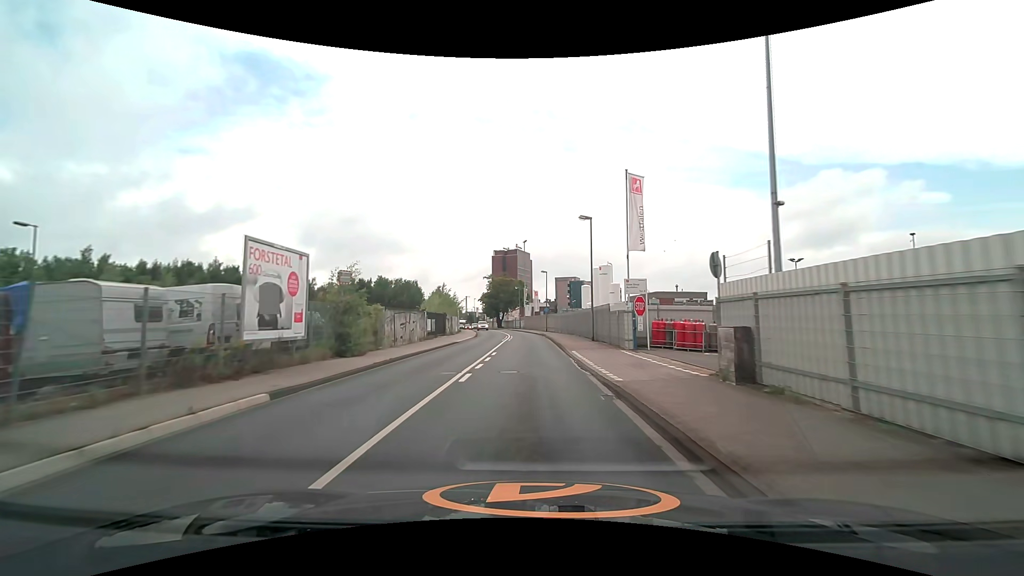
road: unclassified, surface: asphalt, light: Day
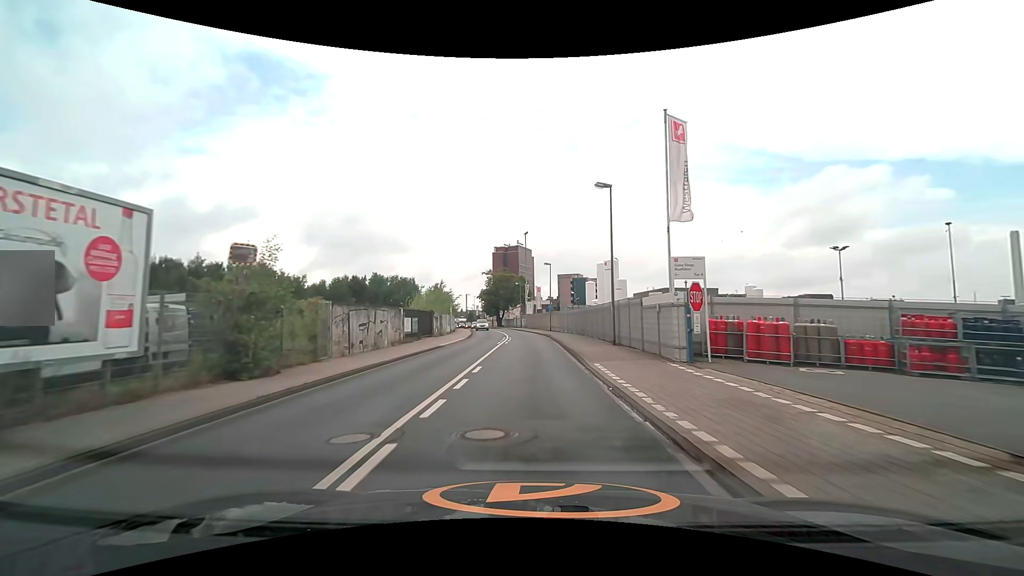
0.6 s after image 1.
(0.0, +7.2) m; 0°
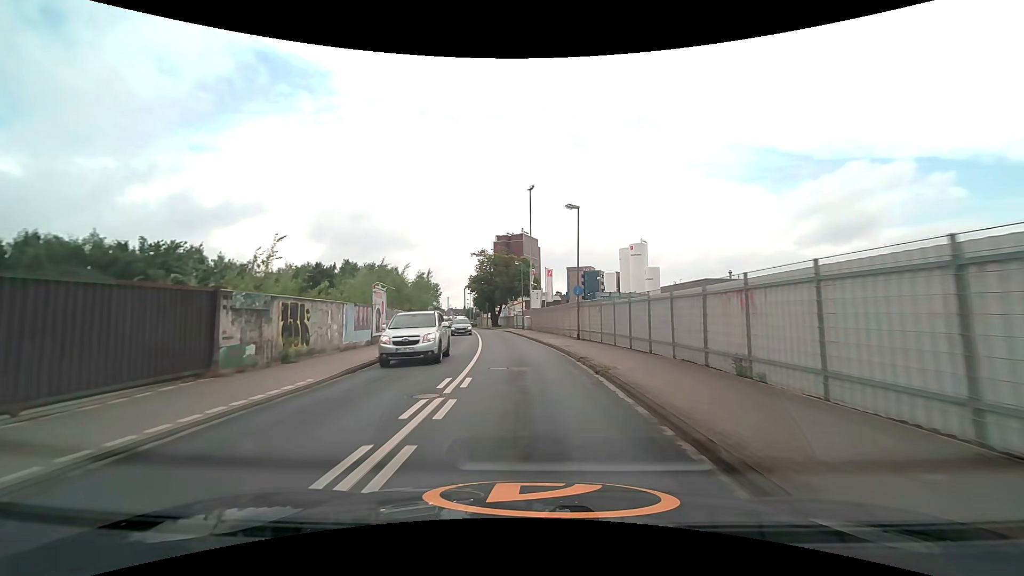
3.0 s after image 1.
(-0.2, +28.7) m; -1°
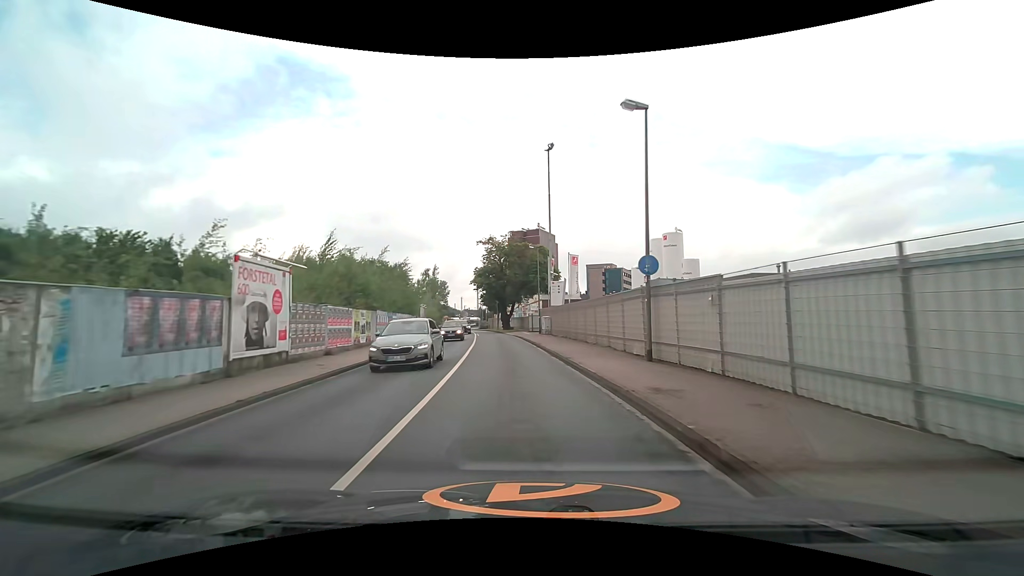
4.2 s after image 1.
(-0.2, +14.0) m; -1°
(0, +10) (-1, +20) (-2, +30) (-3, +40) (-4, +50) (-6, +60) (-7, +70) (-9, +79) (-10, +89) (-12, +99) m
